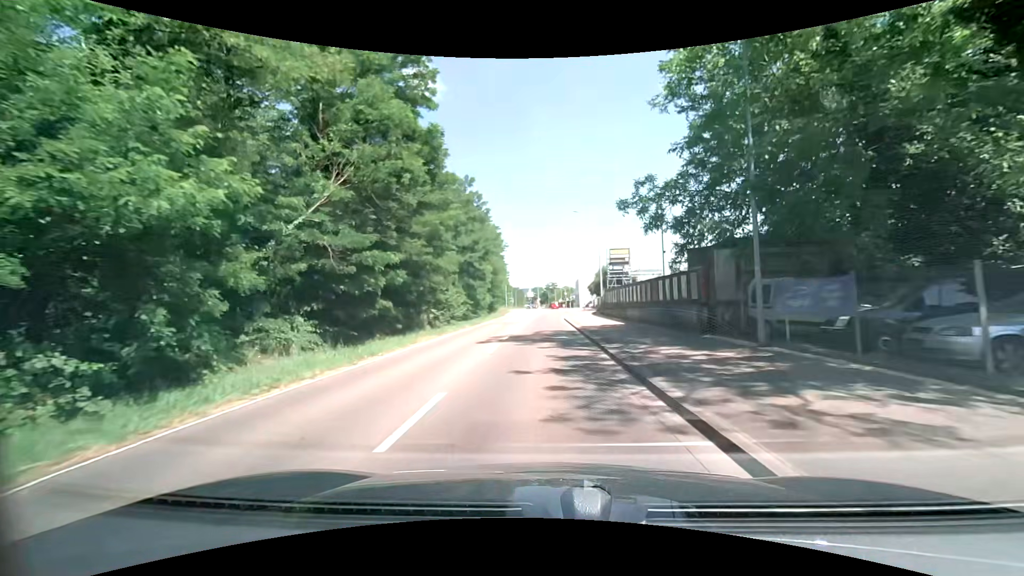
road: secondary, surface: asphalt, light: Day
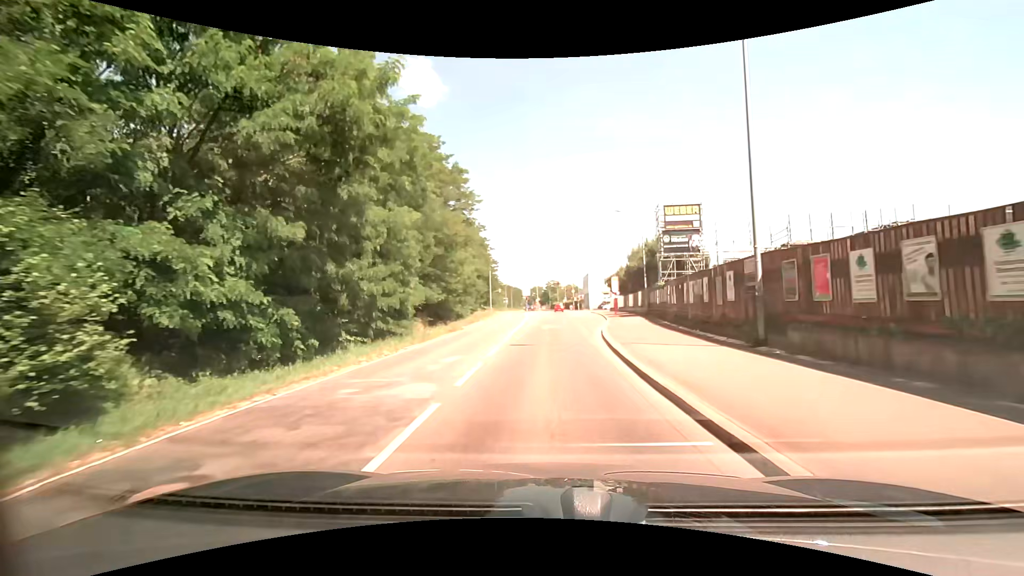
(-0.5, +32.6) m; -1°
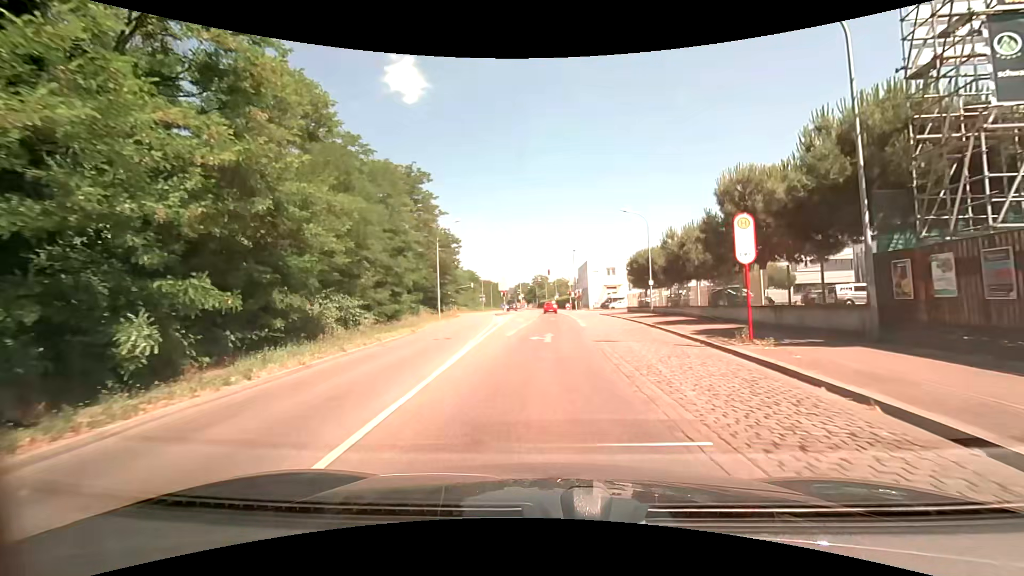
(+0.1, +30.2) m; +1°
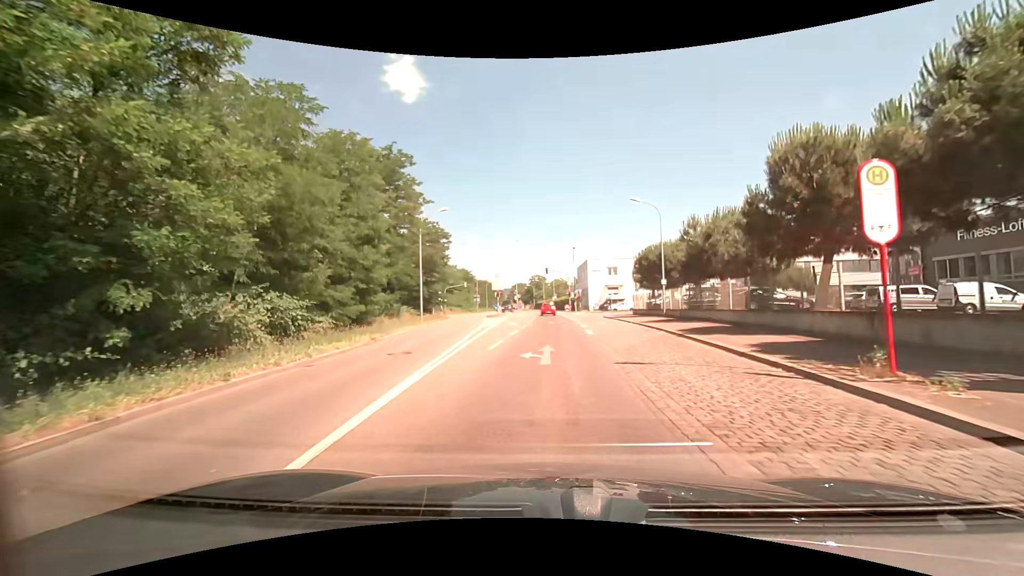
(0.0, +5.6) m; 0°
(0, +10) (0, +20) (0, +30) (+1, +40) (+1, +50) (+1, +60) (0, +70) (0, +80) (-1, +90) (-2, +100) m
